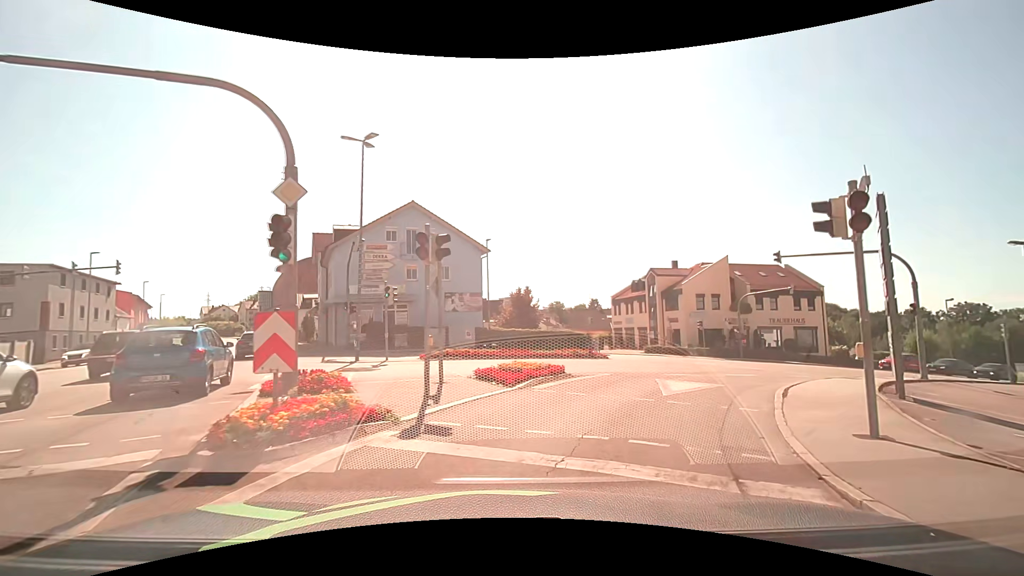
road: tertiary_link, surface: asphalt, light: Day
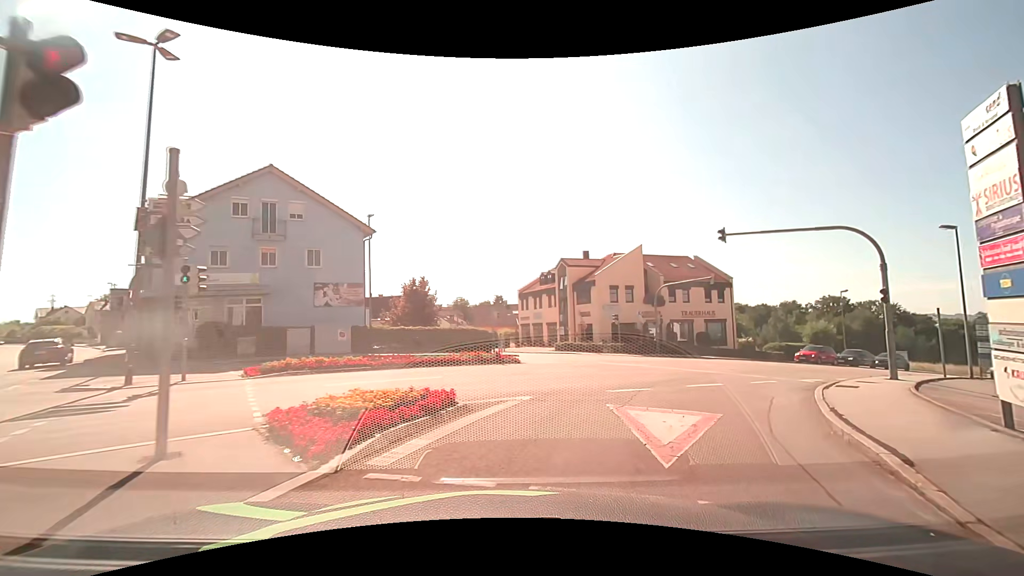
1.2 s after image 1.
(+0.5, +6.6) m; +11°
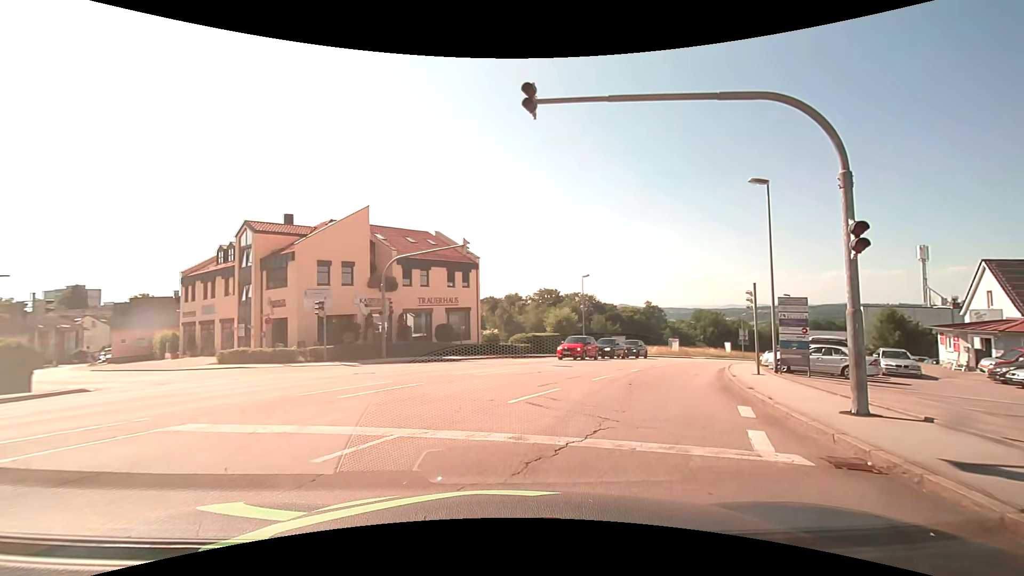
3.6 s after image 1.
(+3.3, +14.0) m; +28°
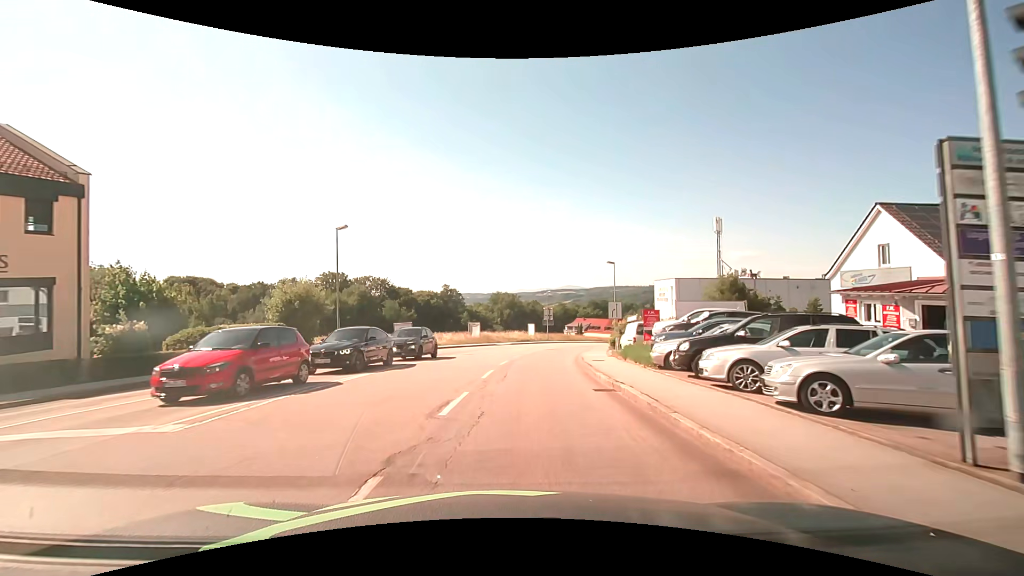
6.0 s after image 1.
(+5.2, +18.8) m; +23°
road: tertiary
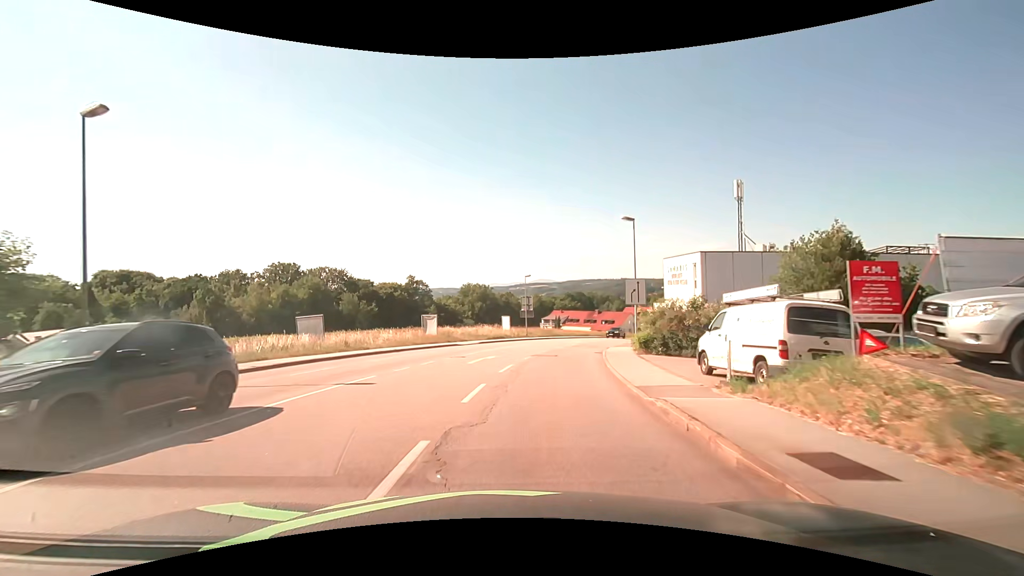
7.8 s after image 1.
(+0.5, +16.9) m; +3°
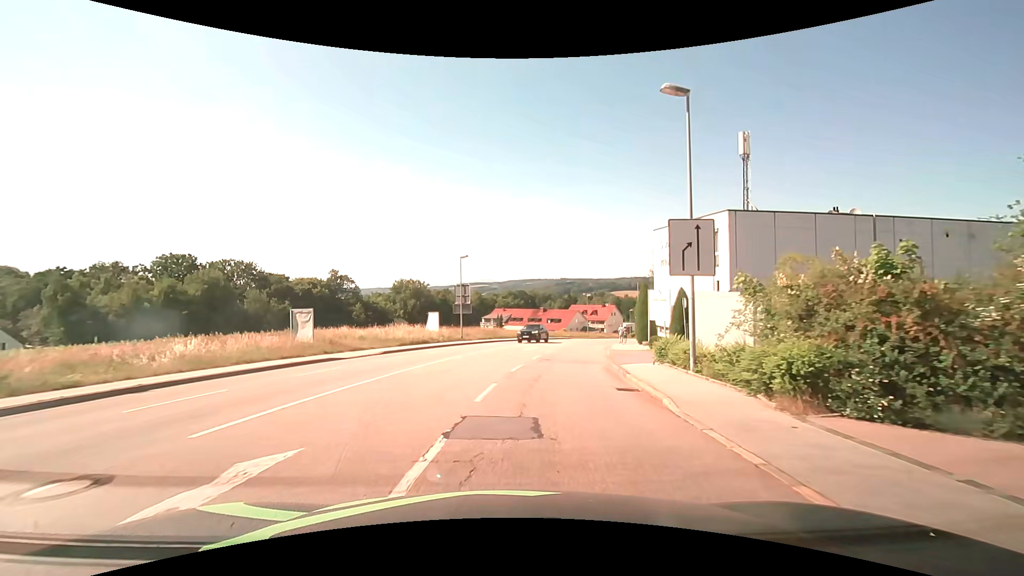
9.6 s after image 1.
(+0.8, +17.6) m; +6°
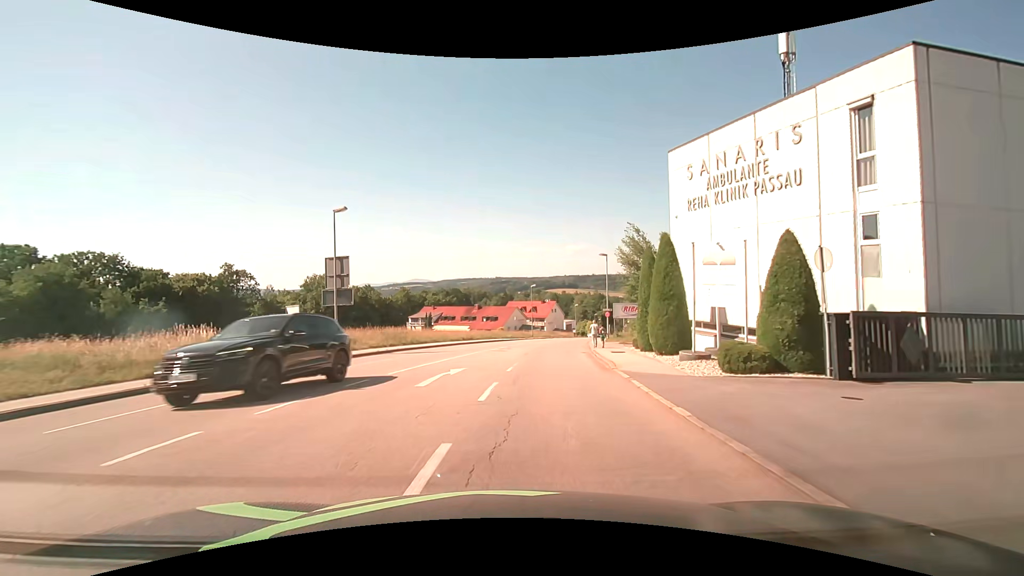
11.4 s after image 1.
(+1.4, +18.8) m; +8°
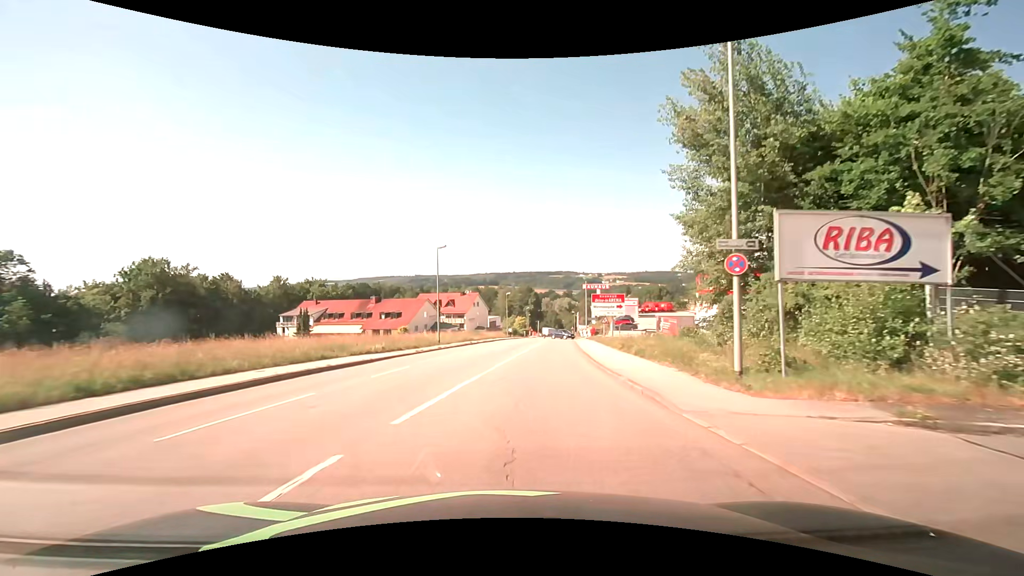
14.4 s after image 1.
(+2.7, +36.6) m; +9°
(0, +10) (+1, +20) (+2, +30) (+3, +40) (+4, +50) (+6, +60) (+7, +70) (+8, +80) (+10, +89) (+11, +99) m
